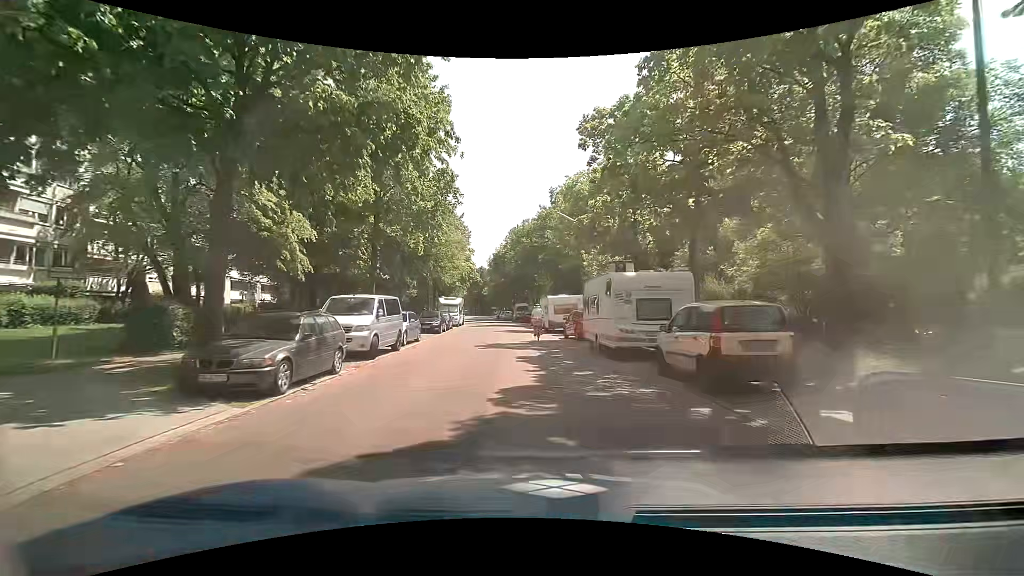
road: residential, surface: asphalt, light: Day
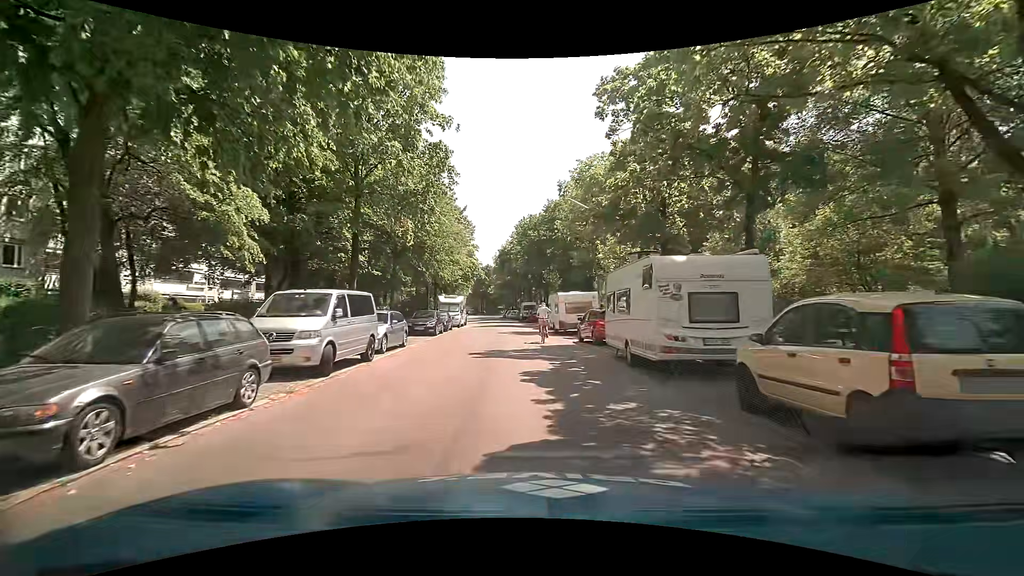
(0.0, +3.9) m; 0°
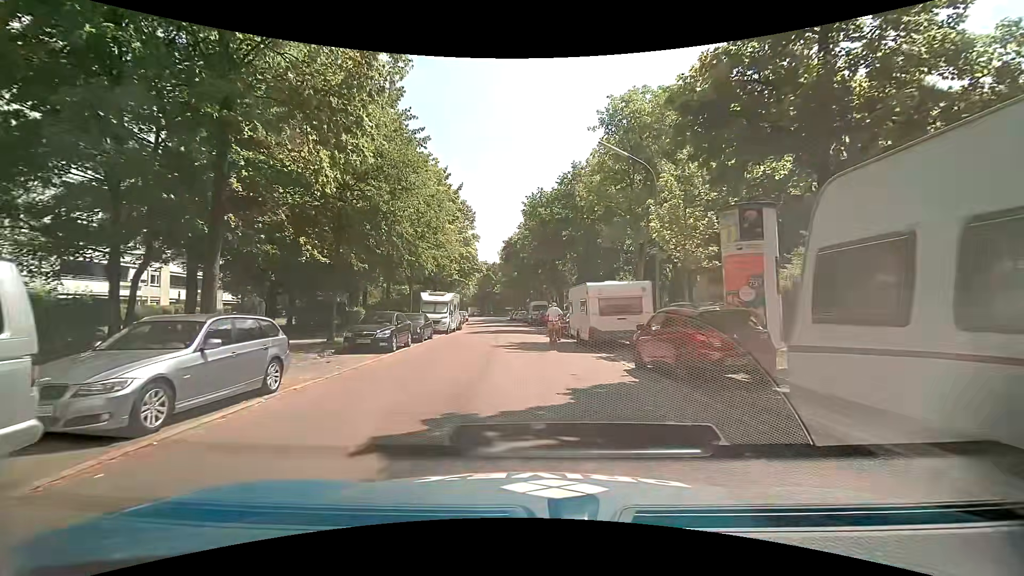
(-0.1, +10.4) m; -2°
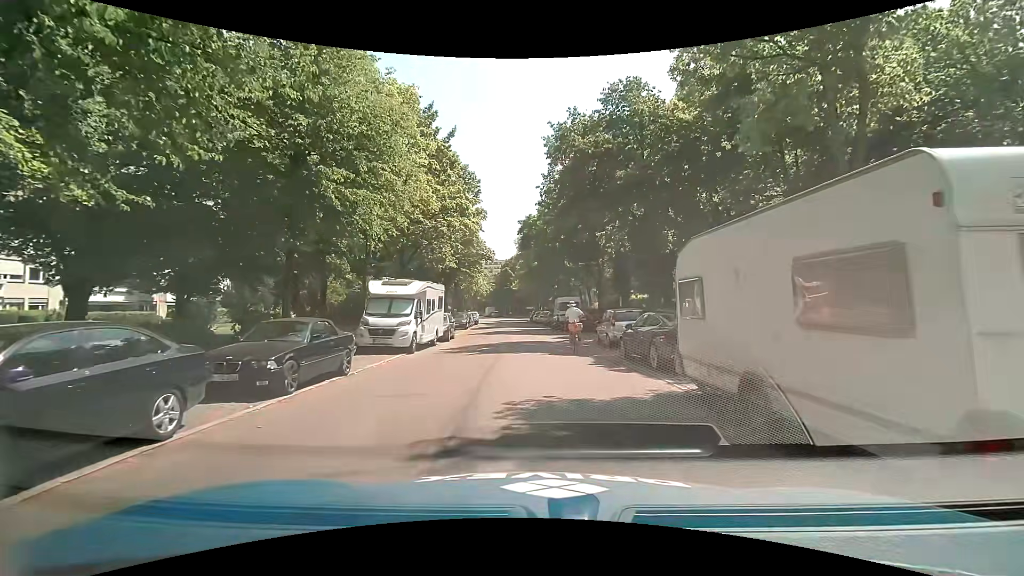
(0.0, +14.5) m; -1°
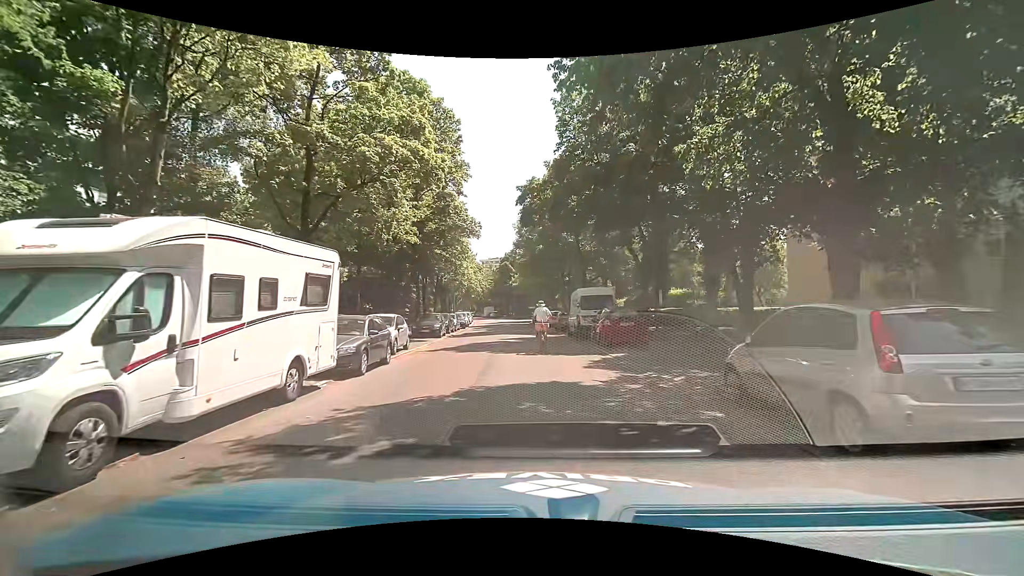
(-0.3, +13.9) m; 0°
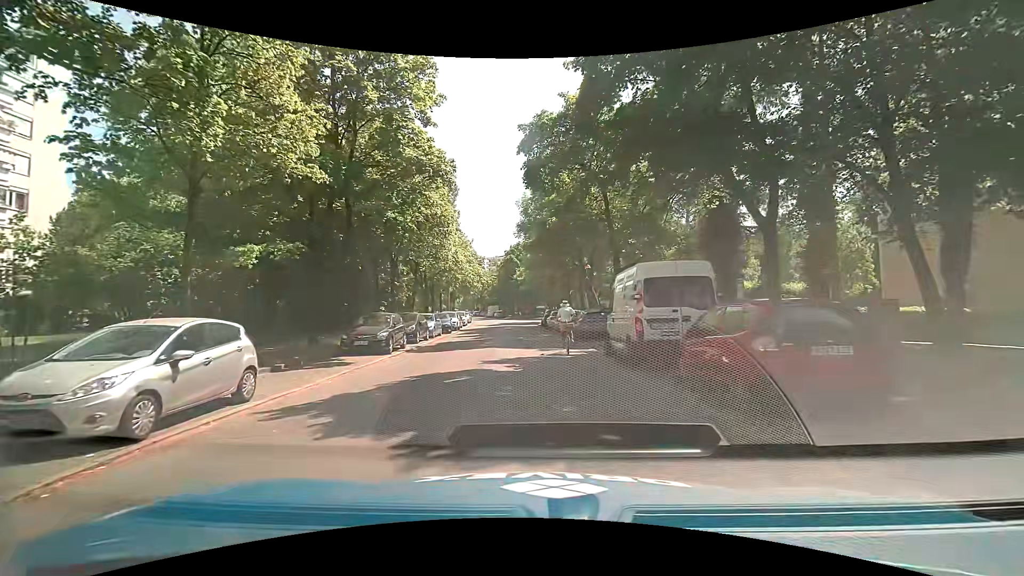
(-0.2, +12.0) m; -2°
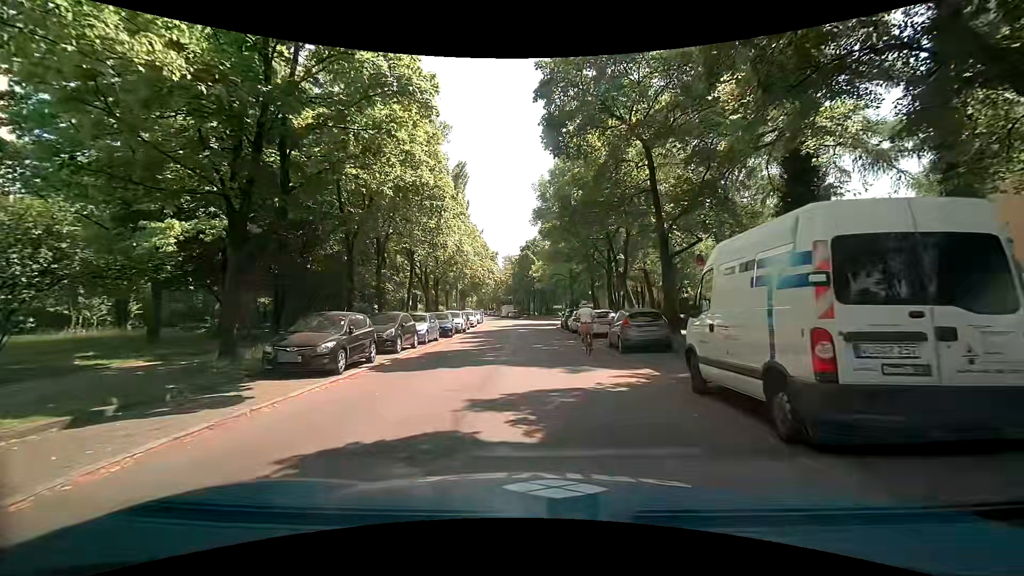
(-0.1, +6.3) m; -1°
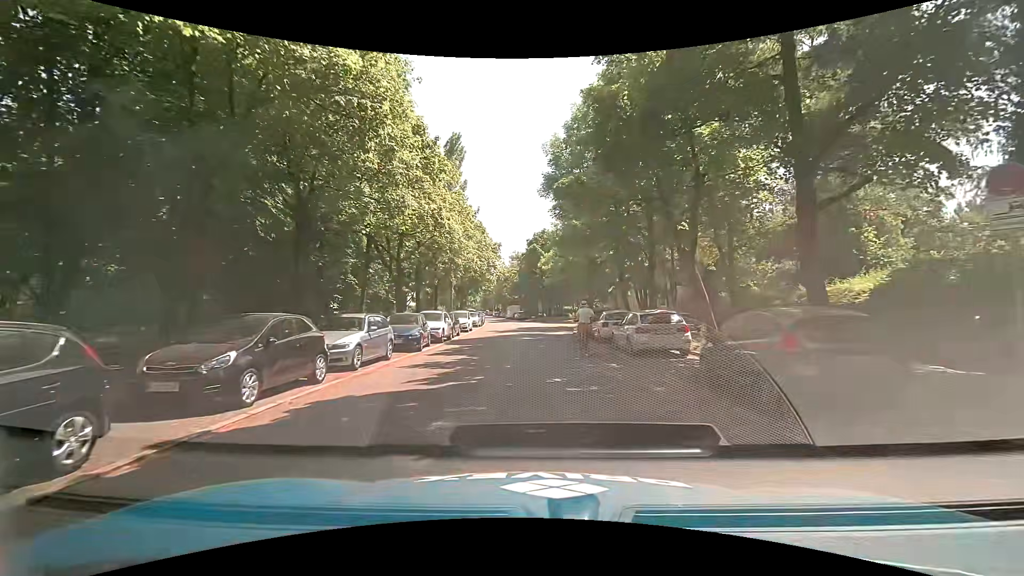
(-0.3, +10.0) m; -1°
(0, +10) (0, +20) (0, +30) (-1, +40) (-1, +50) (-2, +60) (-2, +70) (-4, +80) (-5, +90) (-7, +100) m
